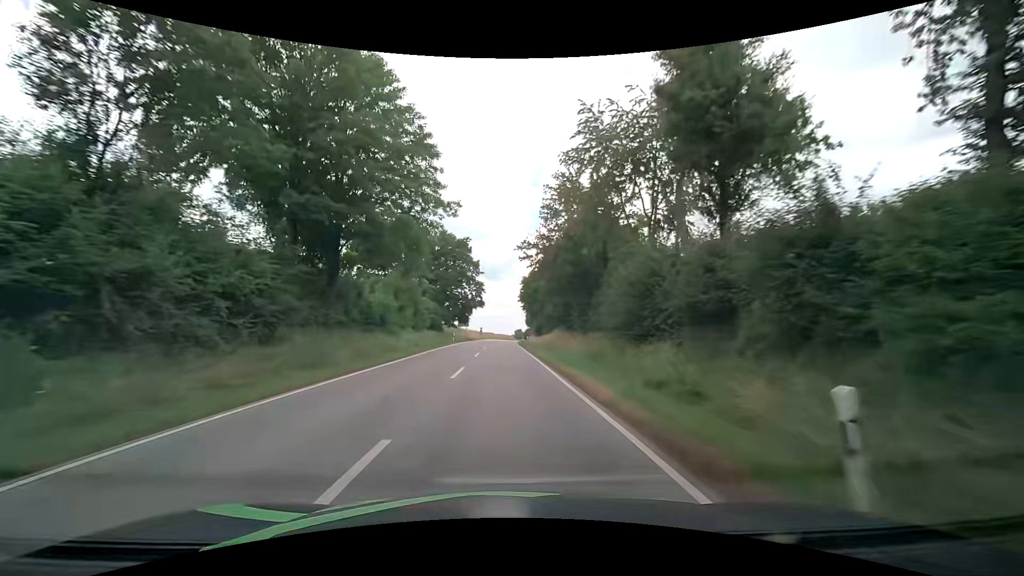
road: secondary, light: Day
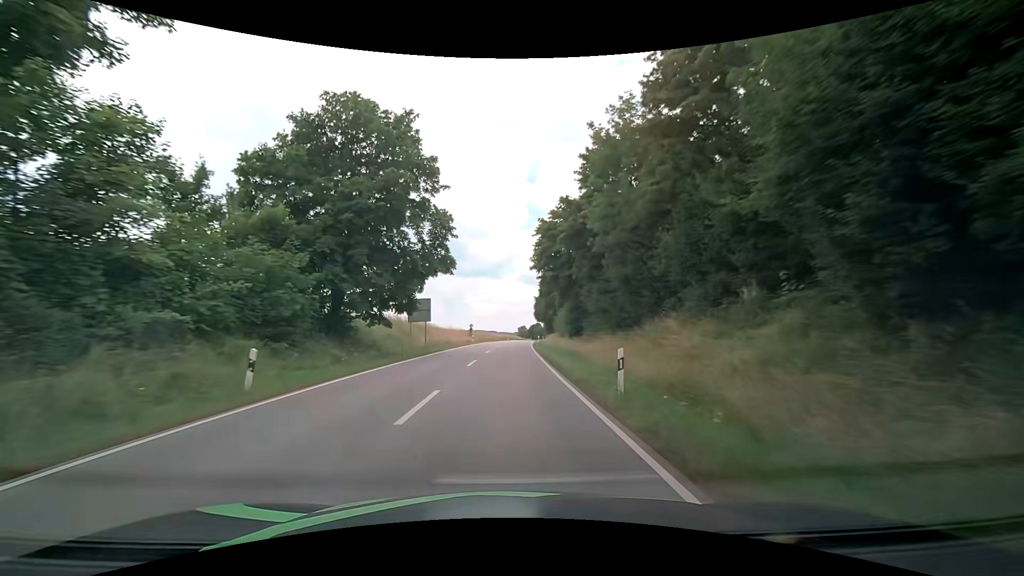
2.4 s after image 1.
(-0.1, +43.1) m; -1°
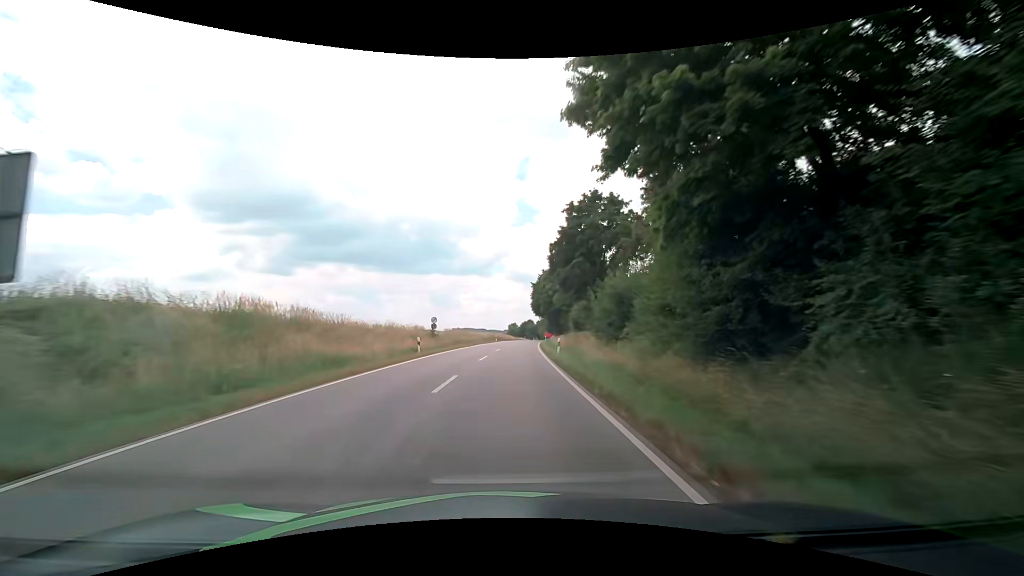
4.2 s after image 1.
(+0.4, +32.5) m; +2°
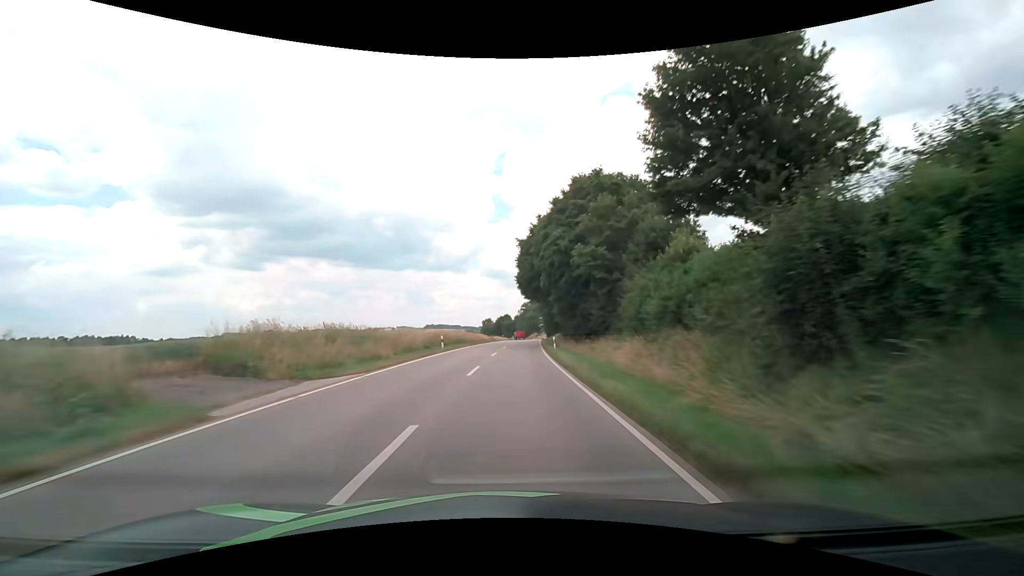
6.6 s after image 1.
(+0.4, +43.8) m; +2°
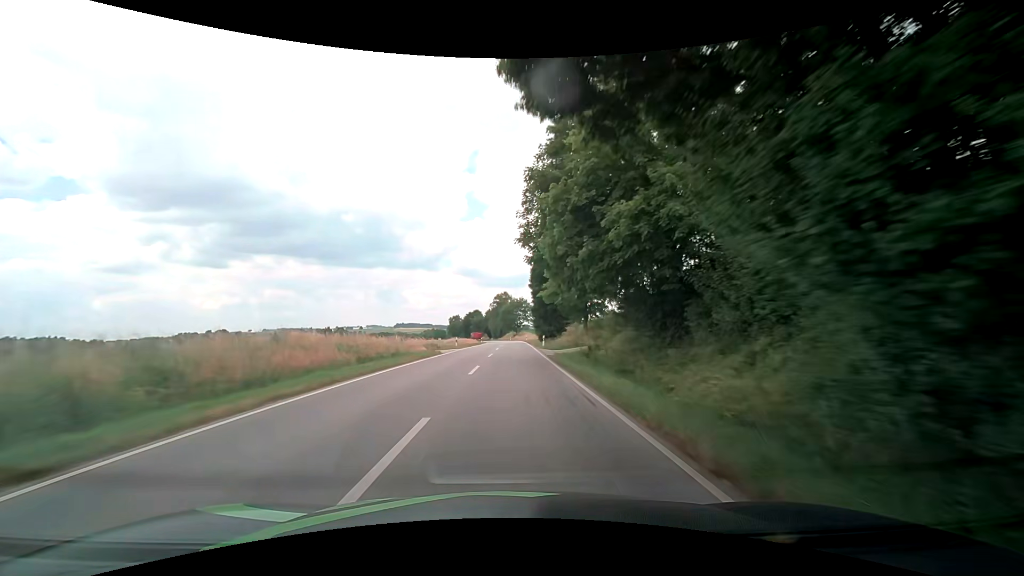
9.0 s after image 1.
(+1.3, +47.8) m; +3°
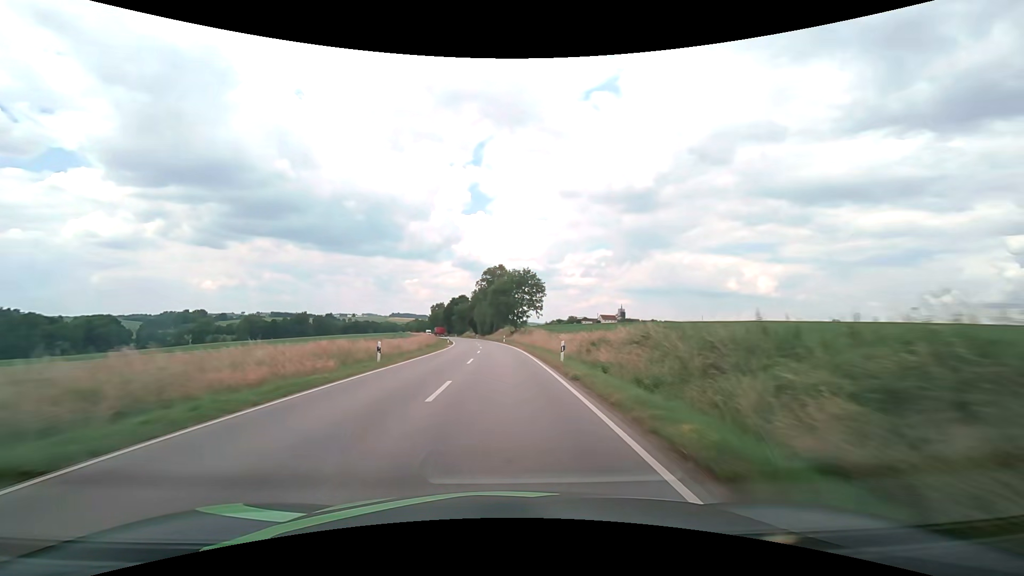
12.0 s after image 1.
(+1.4, +66.5) m; +1°
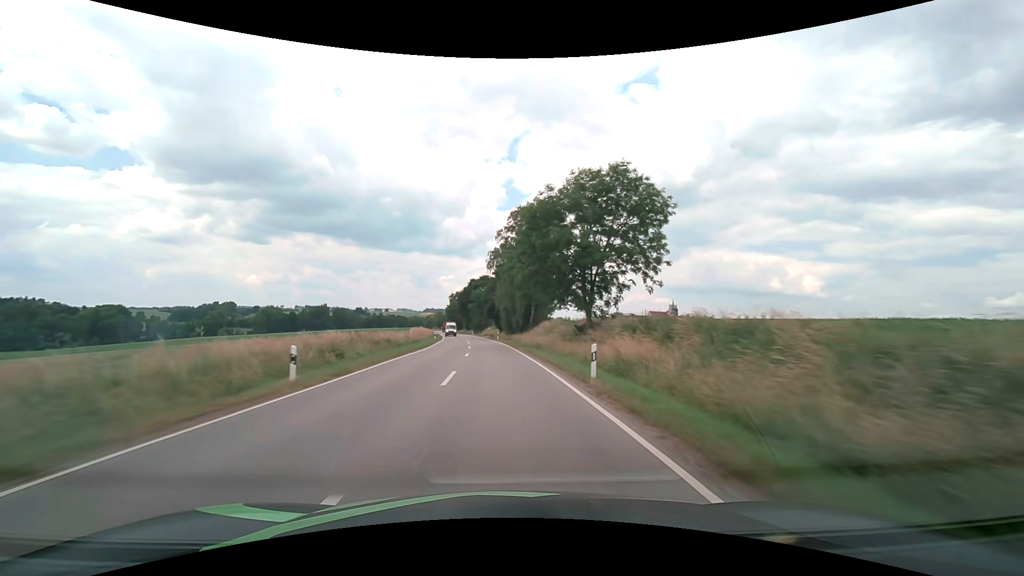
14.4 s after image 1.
(-1.3, +58.0) m; -3°
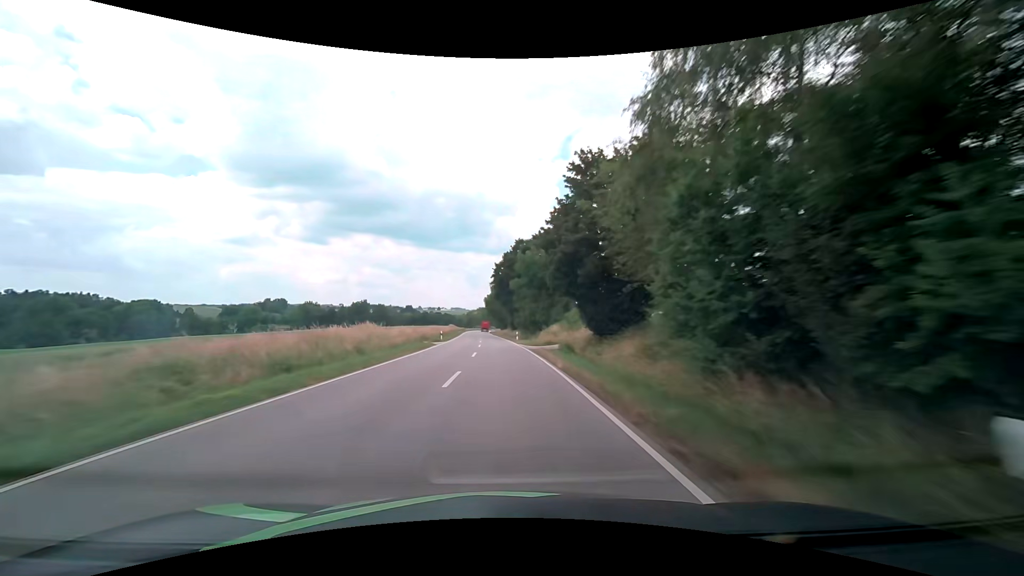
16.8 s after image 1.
(-3.2, +60.8) m; -6°
(0, +10) (0, +20) (-1, +30) (-1, +40) (-1, +50) (-2, +60) (-2, +70) (-3, +80) (-4, +90) (-4, +100) m
